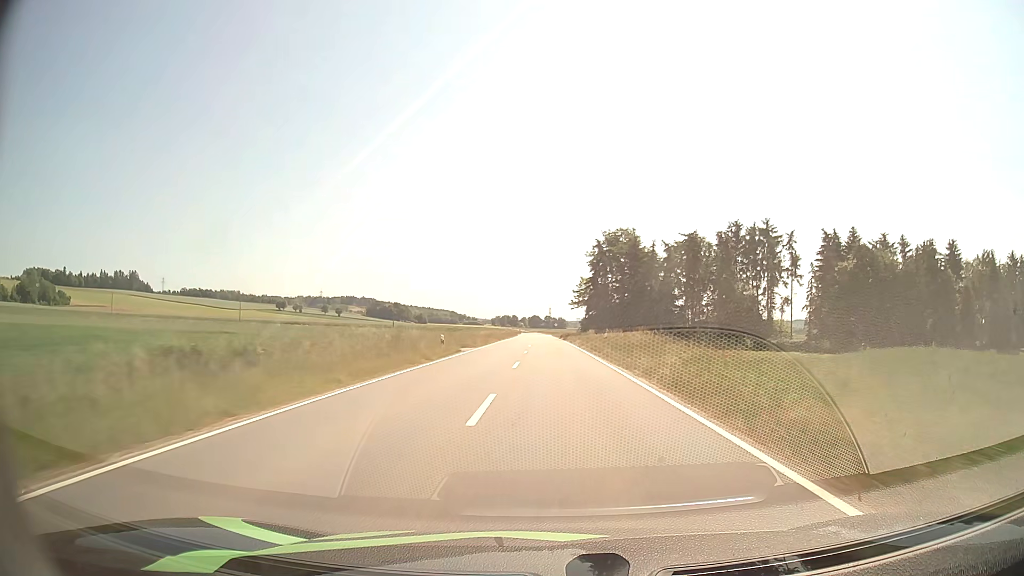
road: tertiary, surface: asphalt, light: Day
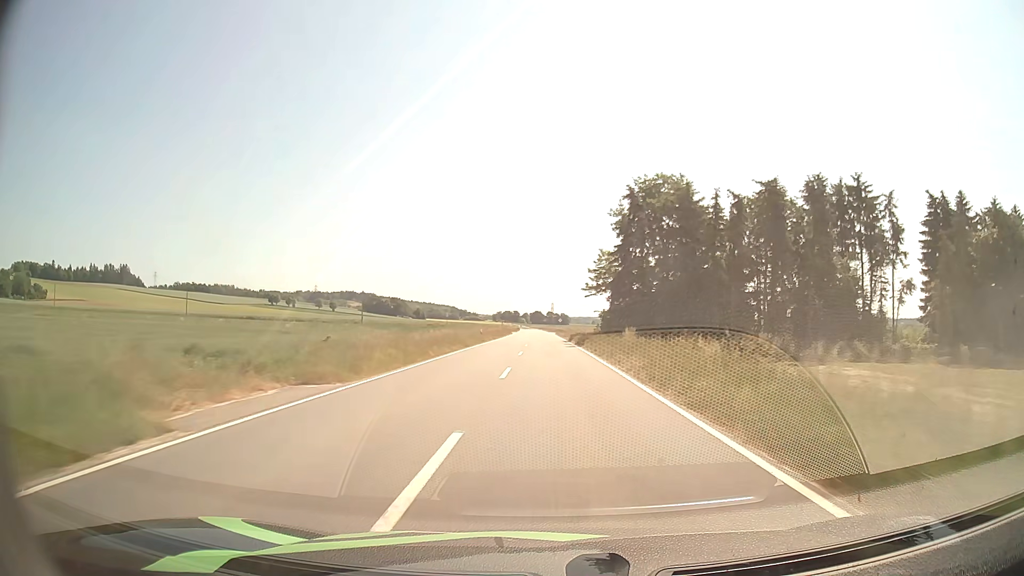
(0.0, +29.3) m; 0°
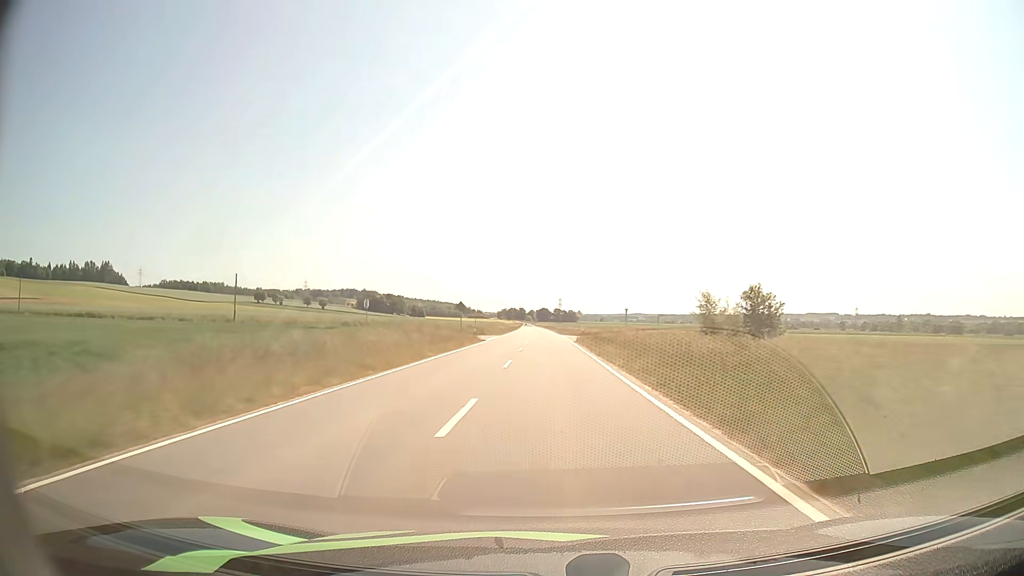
(-0.3, +58.4) m; -1°
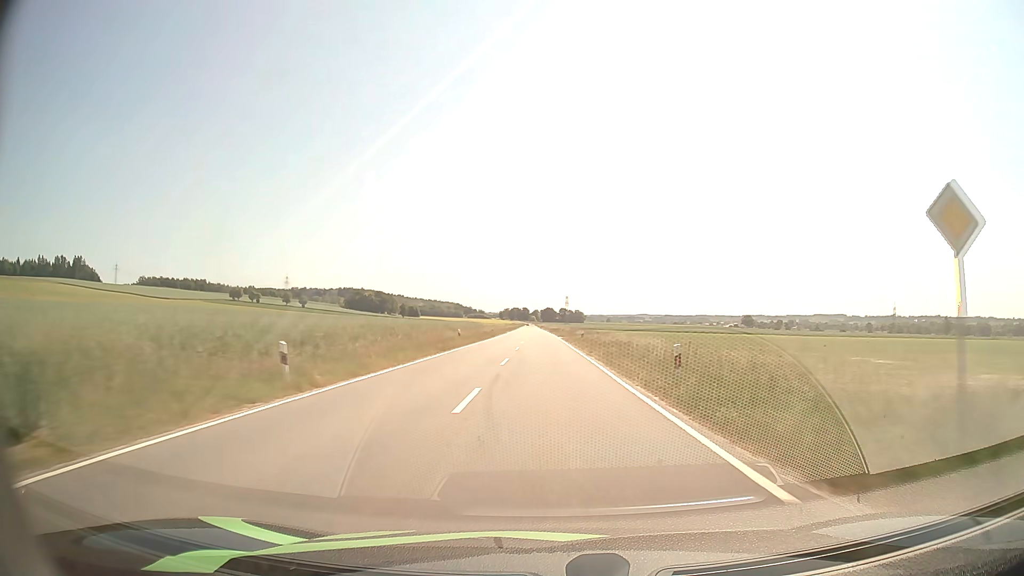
(-0.3, +72.6) m; 0°
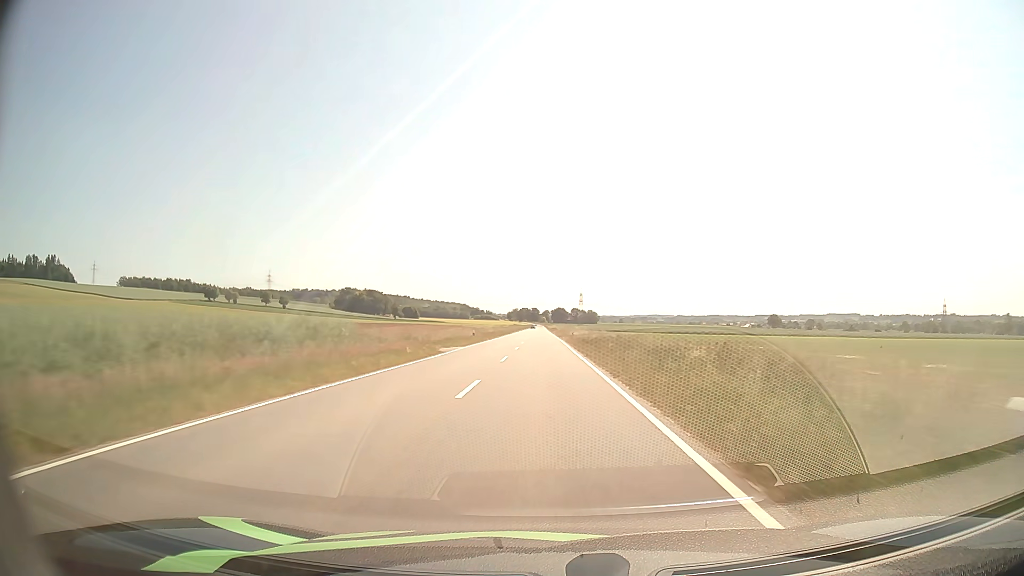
(-0.6, +72.5) m; -1°
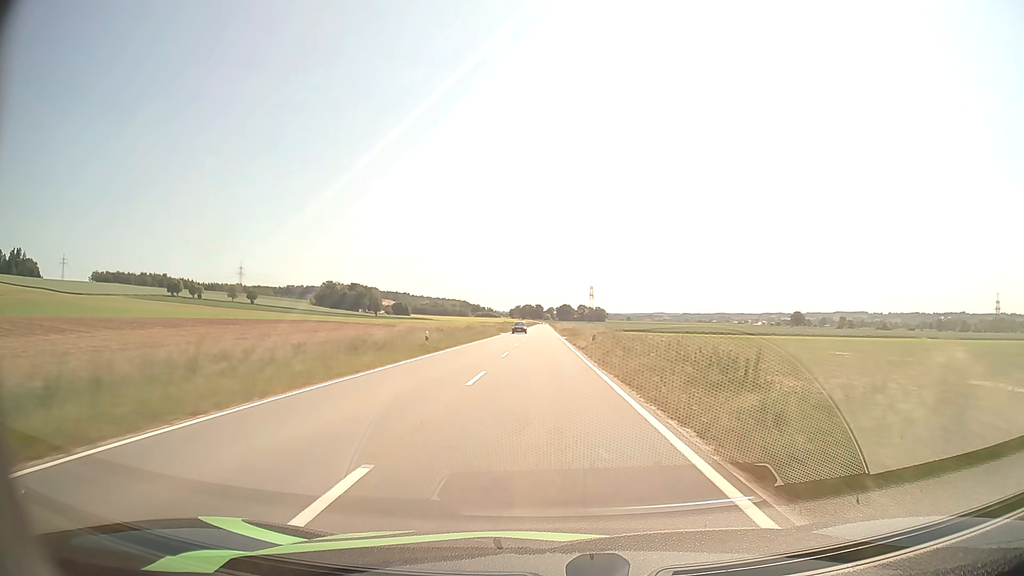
(-0.5, +72.7) m; 0°
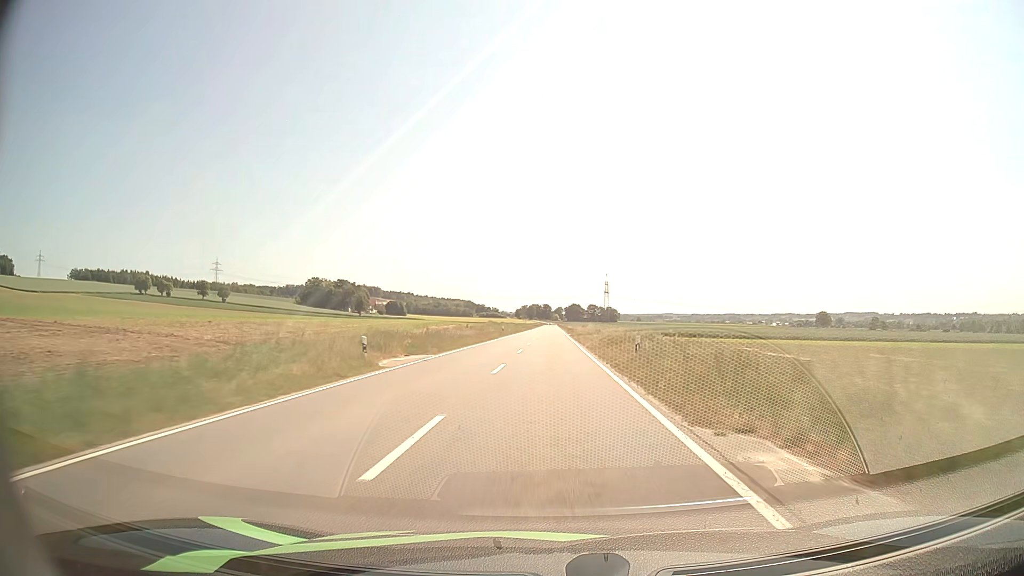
(-0.4, +58.6) m; -1°
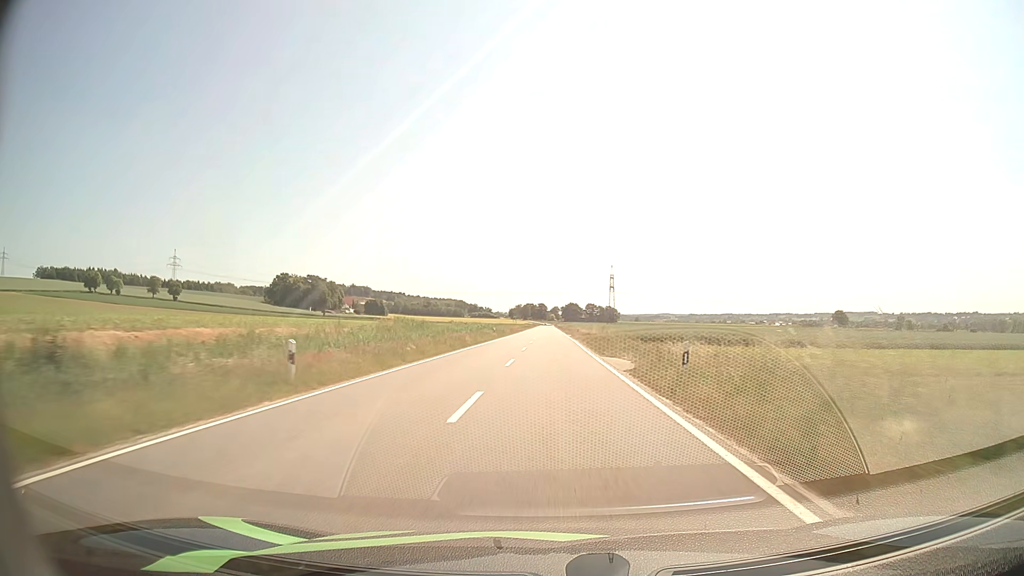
(+0.2, +58.8) m; 0°
(0, +10) (0, +20) (0, +30) (0, +40) (0, +50) (0, +60) (0, +70) (0, +80) (0, +90) (0, +100) m
